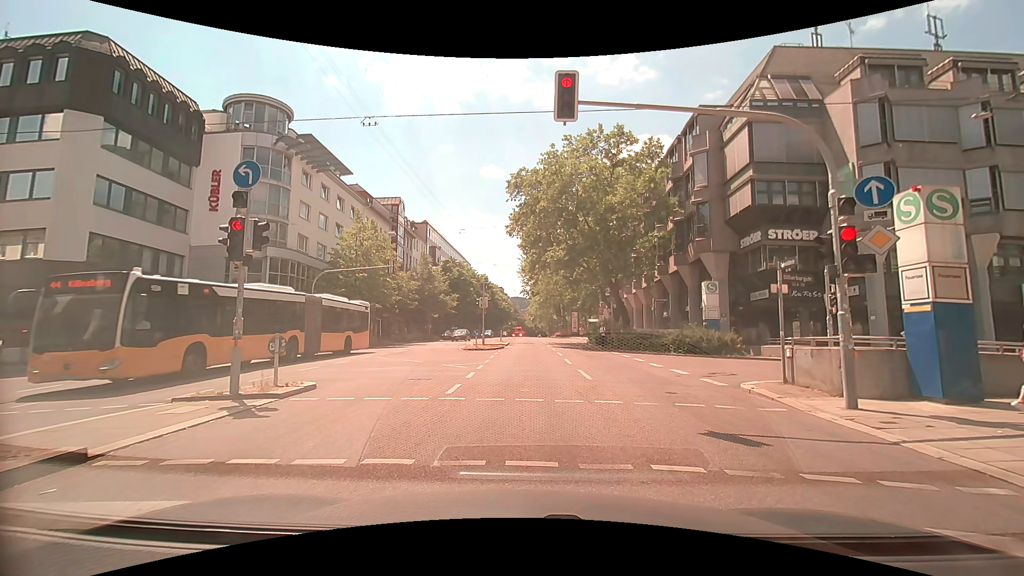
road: secondary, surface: asphalt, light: Day
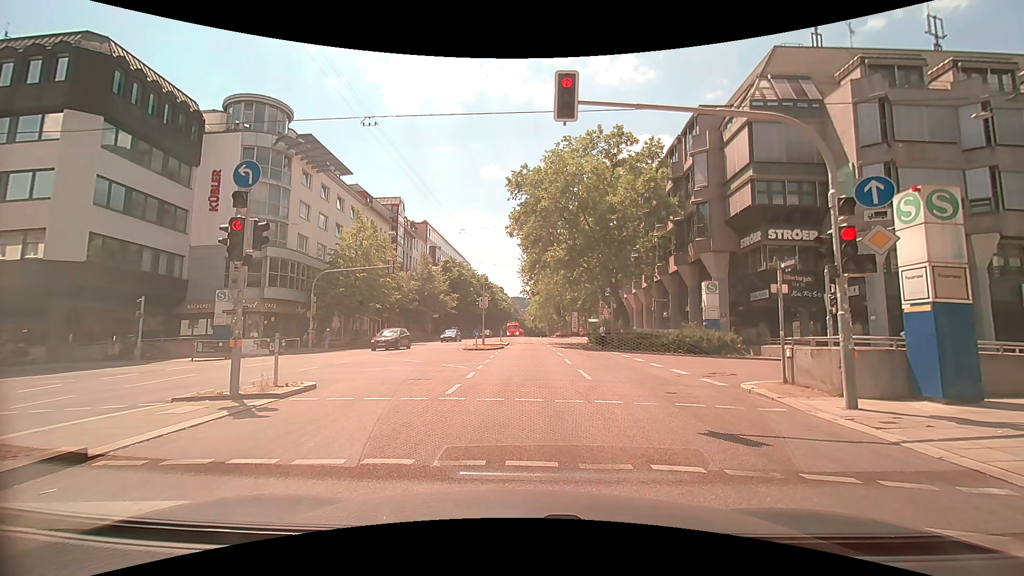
(0.0, 0.0) m; 0°
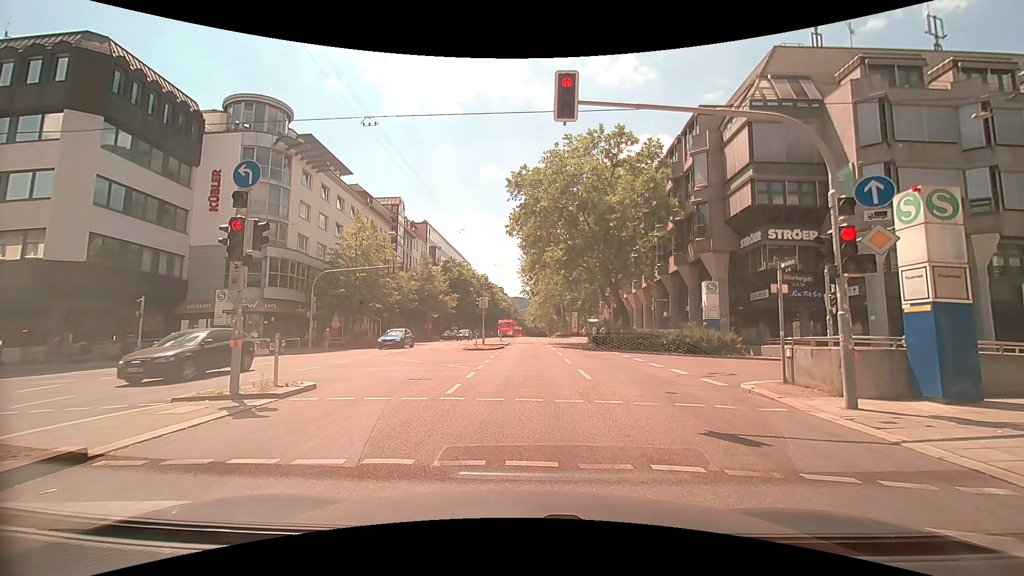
(0.0, 0.0) m; 0°
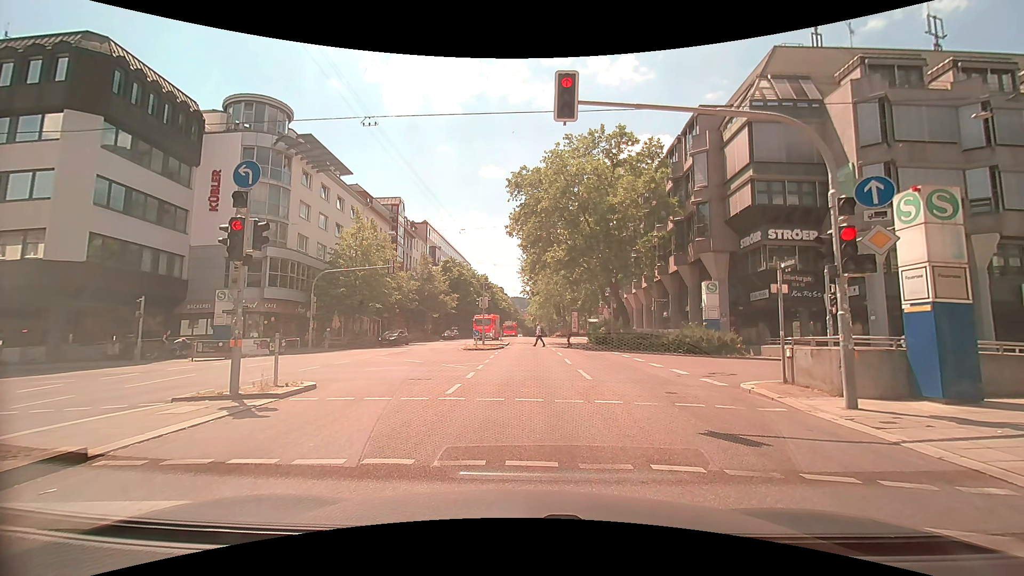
(0.0, 0.0) m; 0°
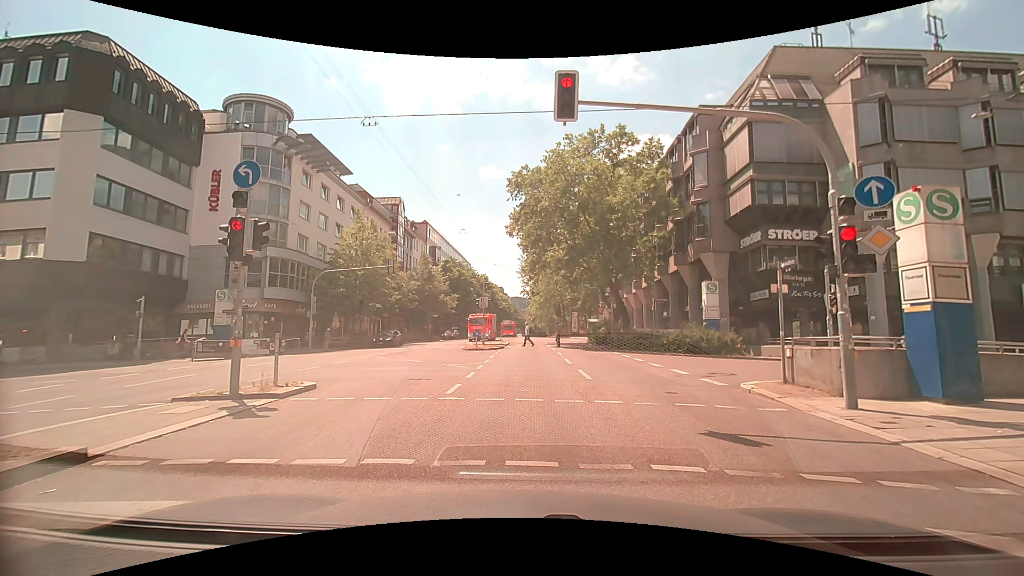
(0.0, 0.0) m; 0°
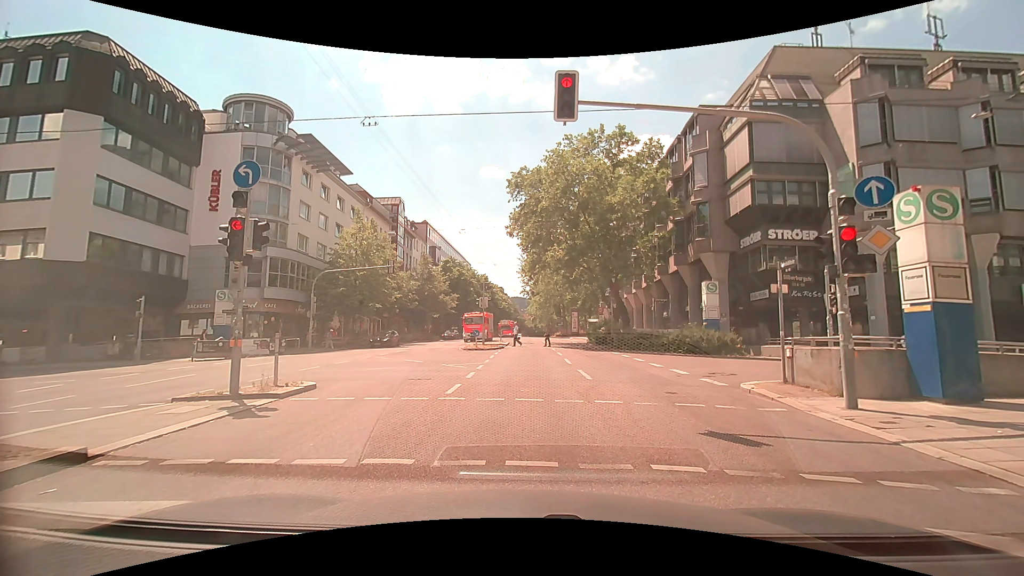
(0.0, 0.0) m; 0°
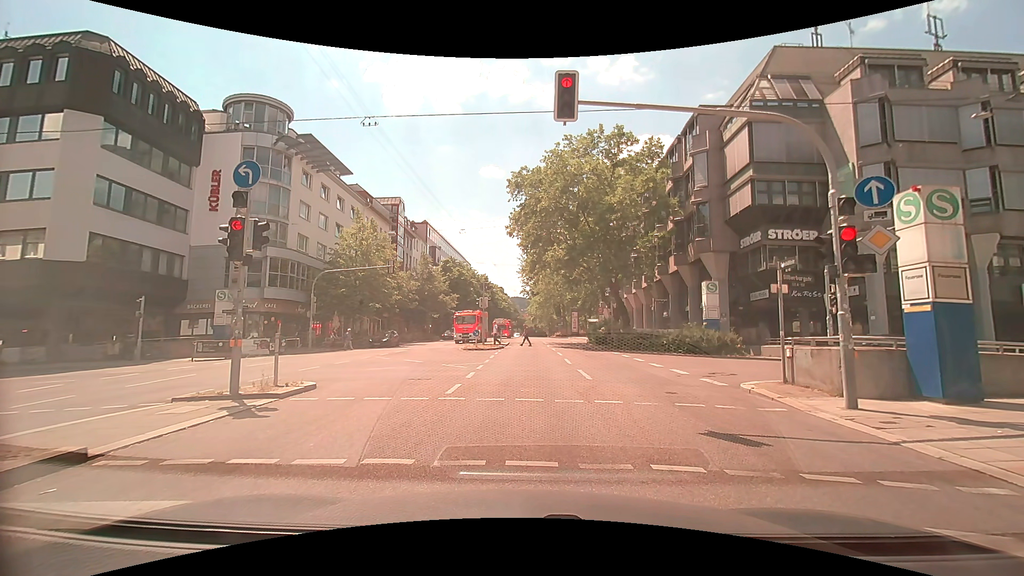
(0.0, 0.0) m; 0°
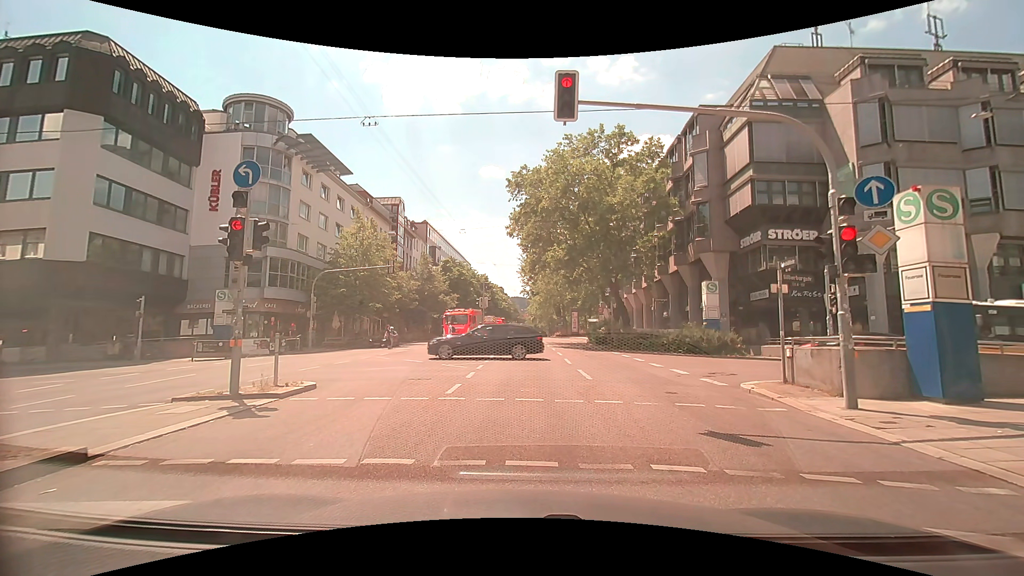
(0.0, 0.0) m; 0°
(0, +10) (0, +20) (-1, +30) (-1, +40) (-1, +50) (-1, +60) (-1, +70) (-2, +80) (-2, +90) (-2, +100) m
